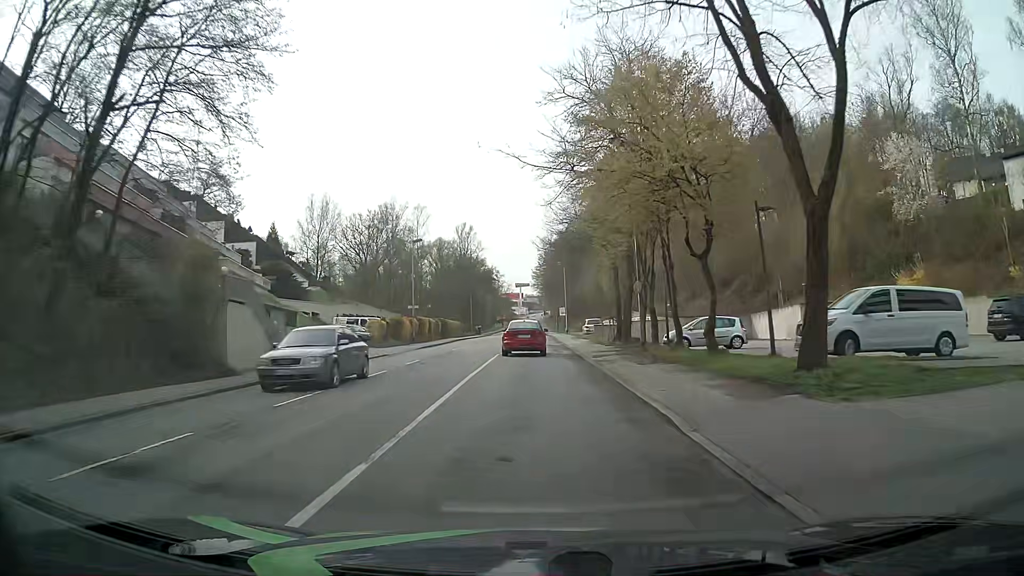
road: tertiary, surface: asphalt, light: Day
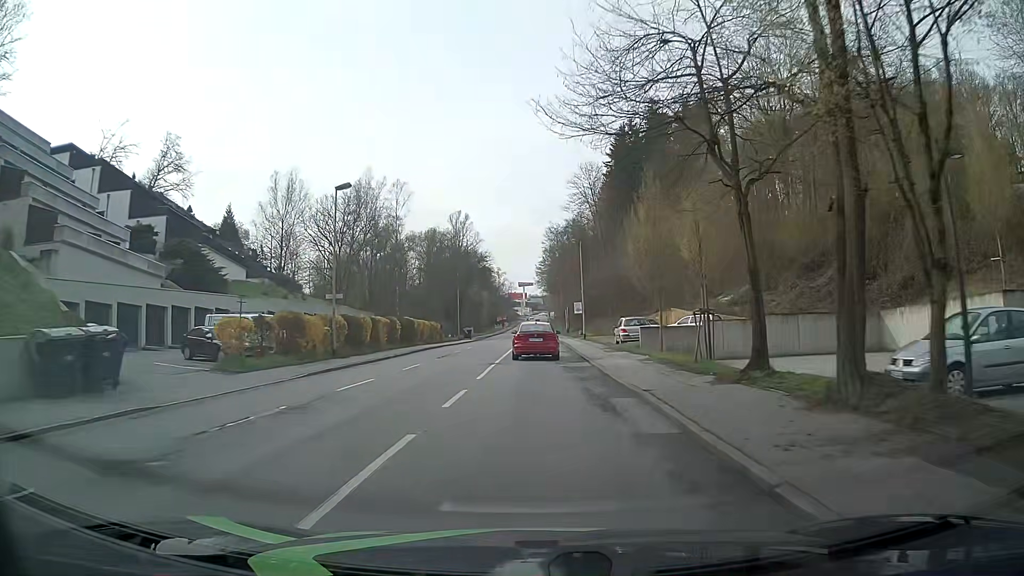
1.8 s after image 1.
(0.0, +21.9) m; 0°
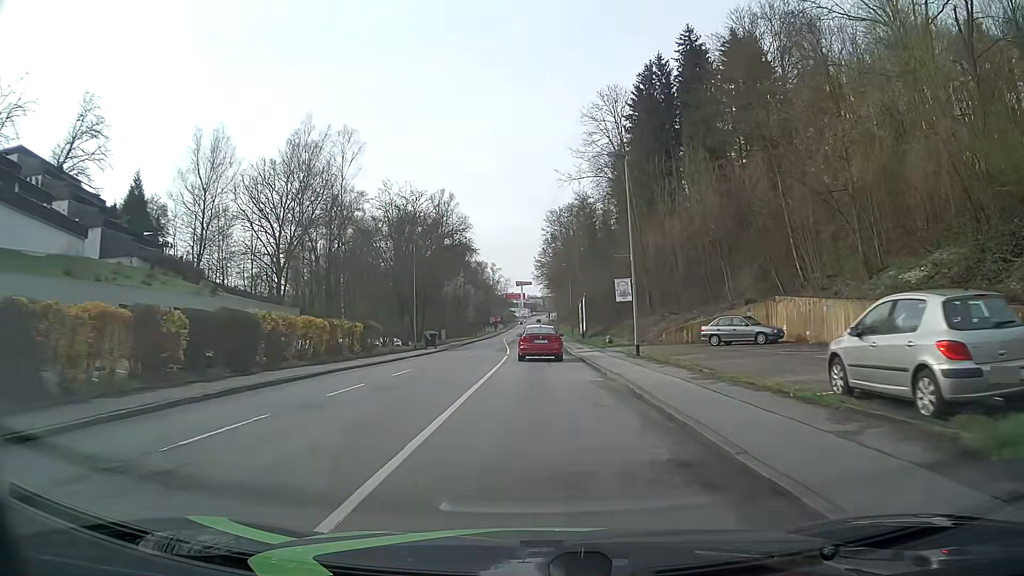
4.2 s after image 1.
(0.0, +28.9) m; 0°
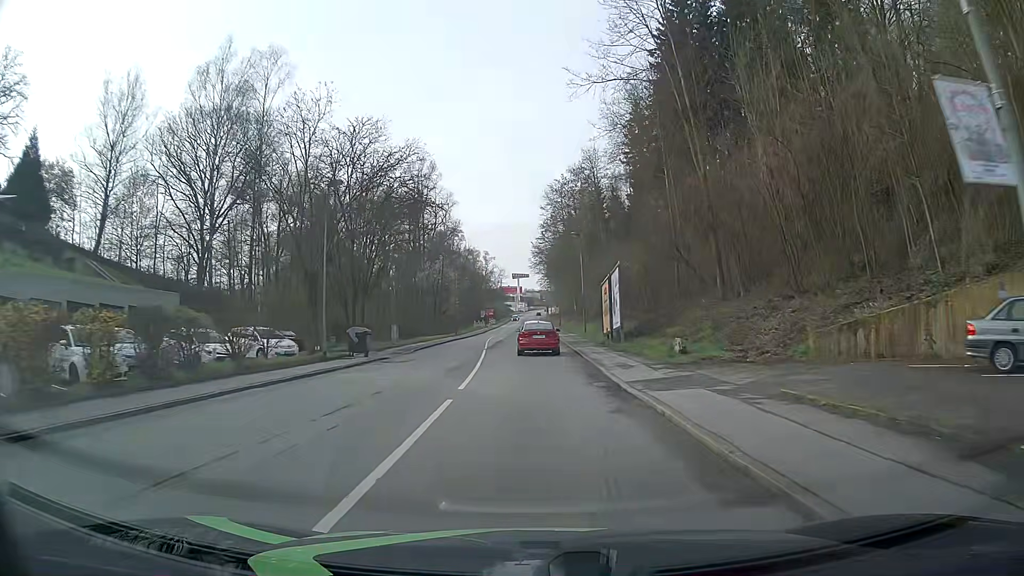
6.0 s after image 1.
(+0.1, +22.2) m; 0°
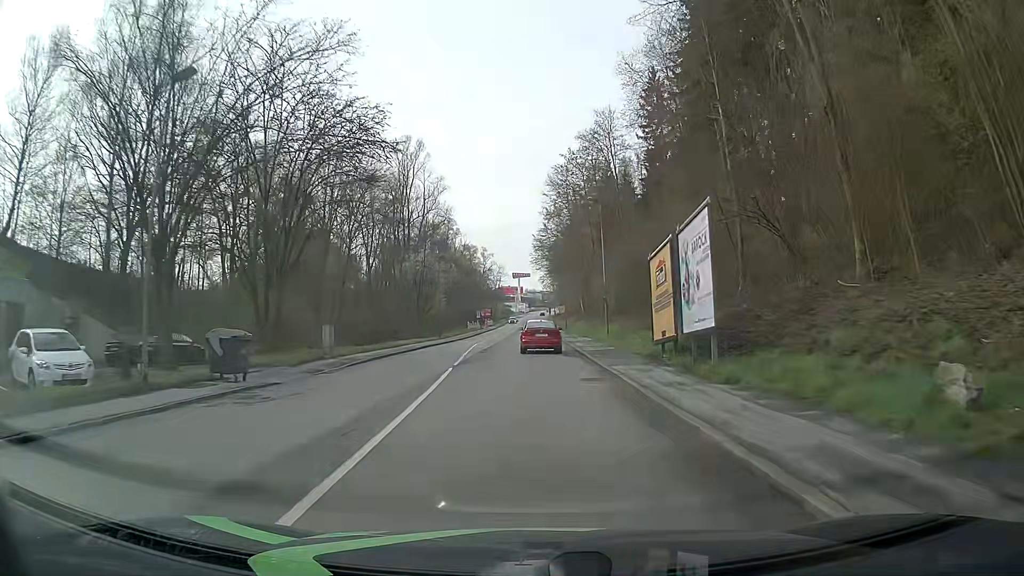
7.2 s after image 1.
(+0.1, +15.1) m; +1°
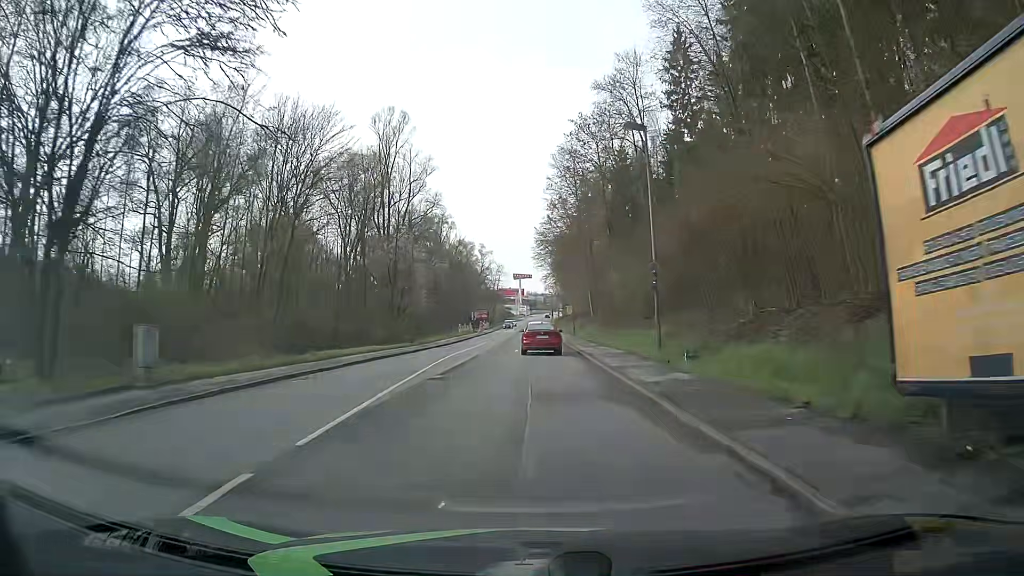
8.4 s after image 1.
(-0.1, +15.1) m; 0°
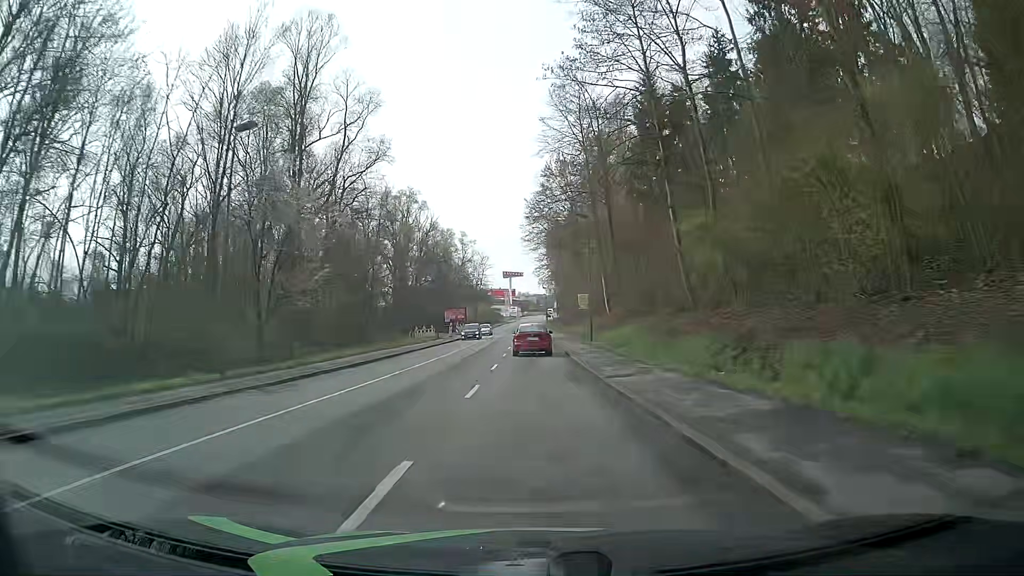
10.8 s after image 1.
(0.0, +30.3) m; 0°
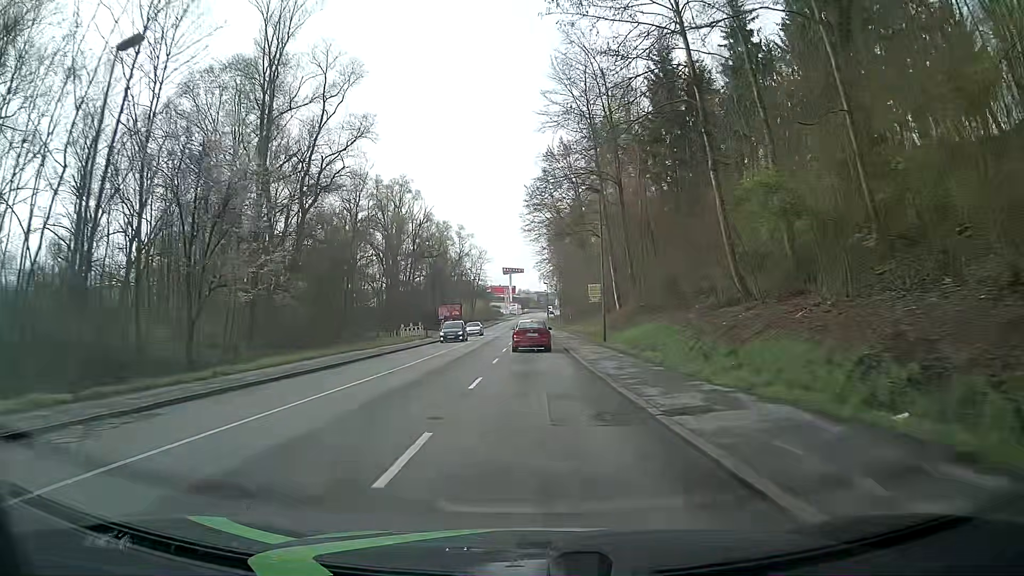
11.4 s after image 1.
(0.0, +7.6) m; 0°
(0, +10) (0, +20) (0, +30) (0, +40) (0, +50) (0, +60) (0, +70) (0, +80) (0, +90) (+1, +100) m
